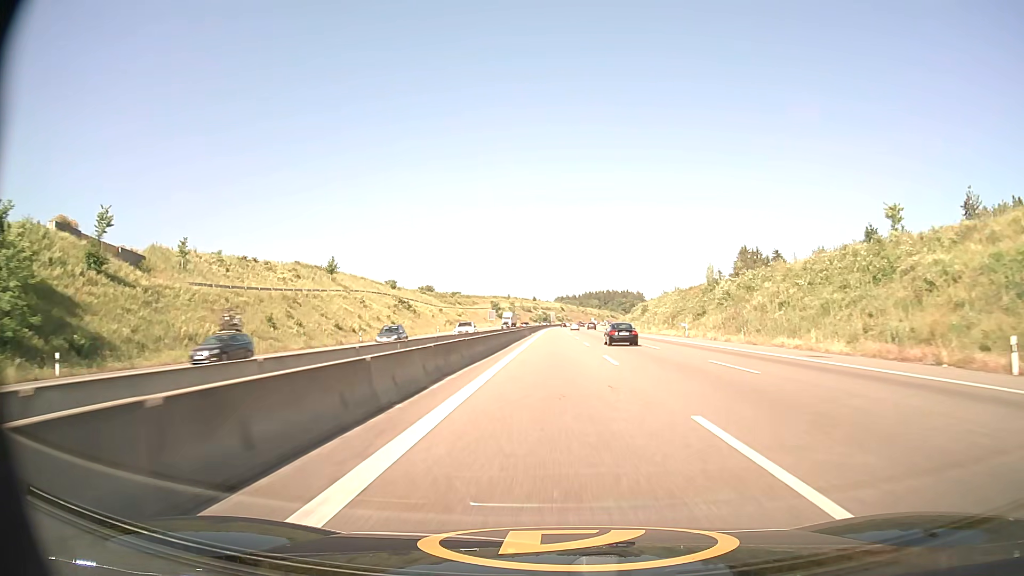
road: motorway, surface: asphalt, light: Day
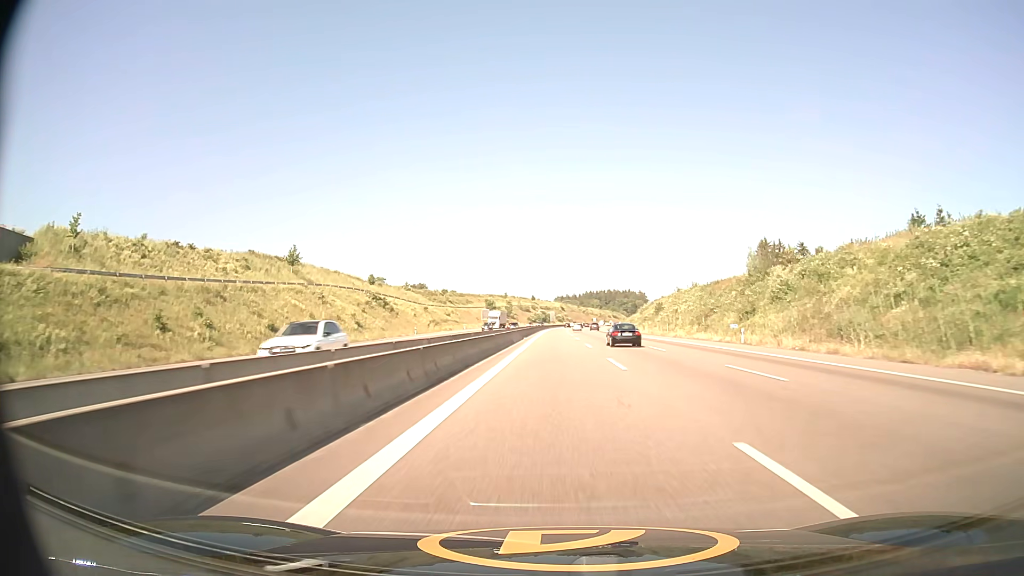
(0.0, +20.0) m; 0°
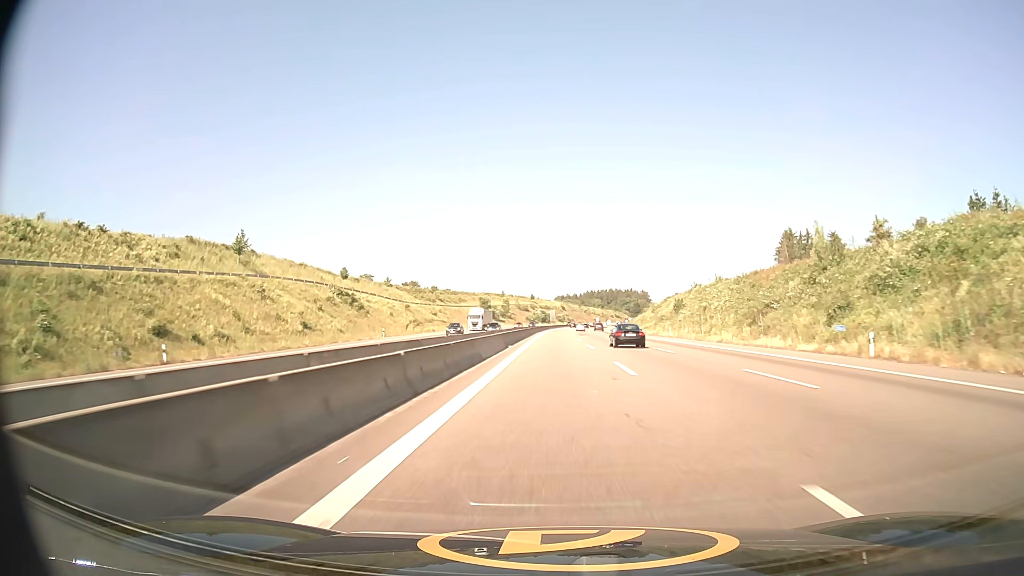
(0.0, +19.9) m; 0°
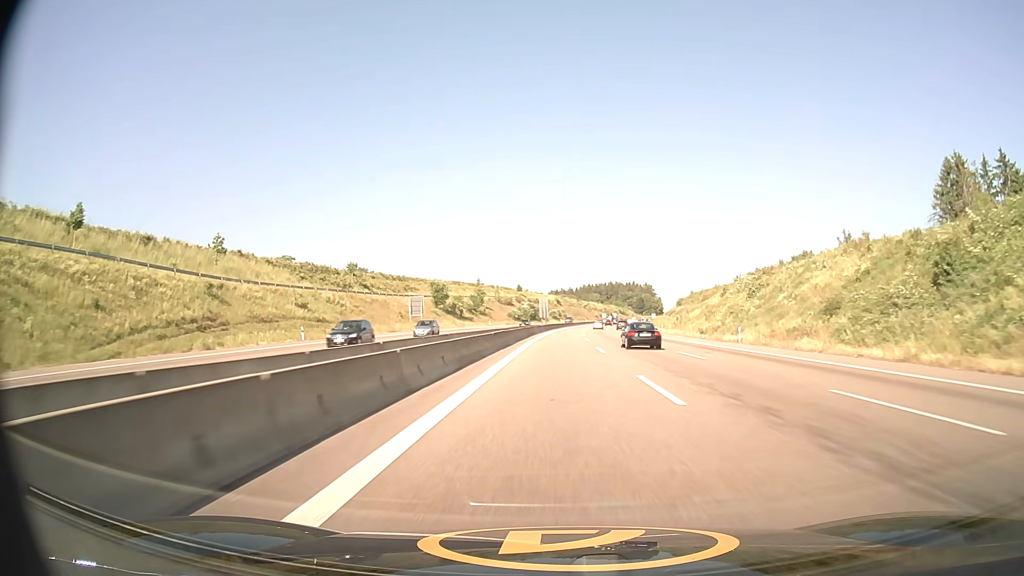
(+0.3, +77.8) m; +1°
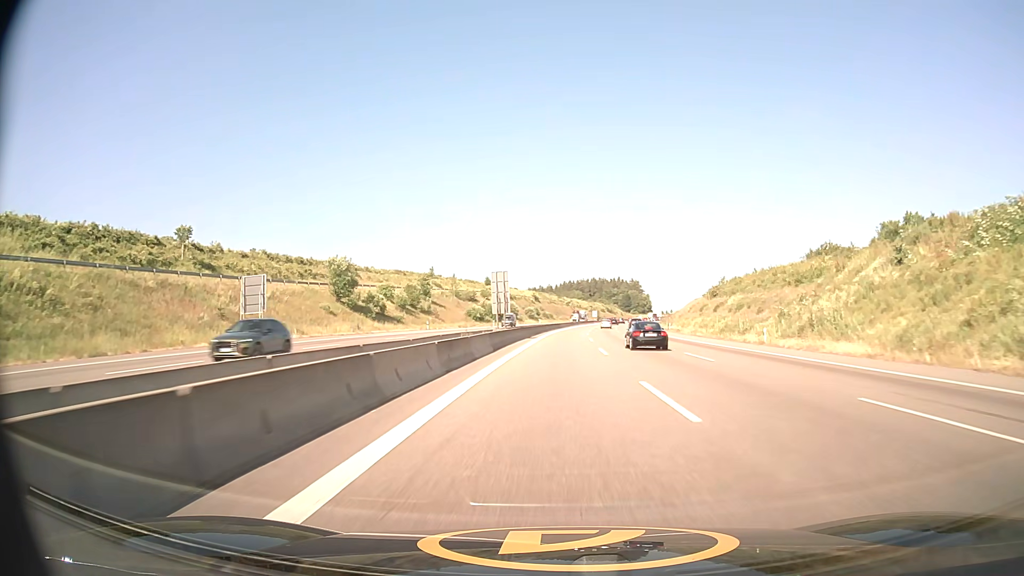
(+0.7, +55.2) m; +2°
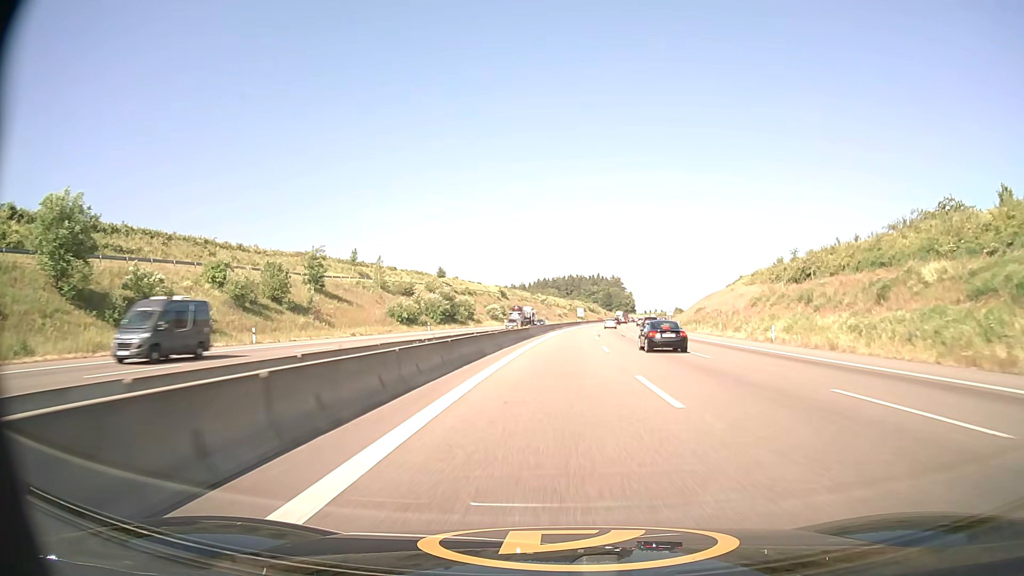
(+1.0, +52.0) m; +2°
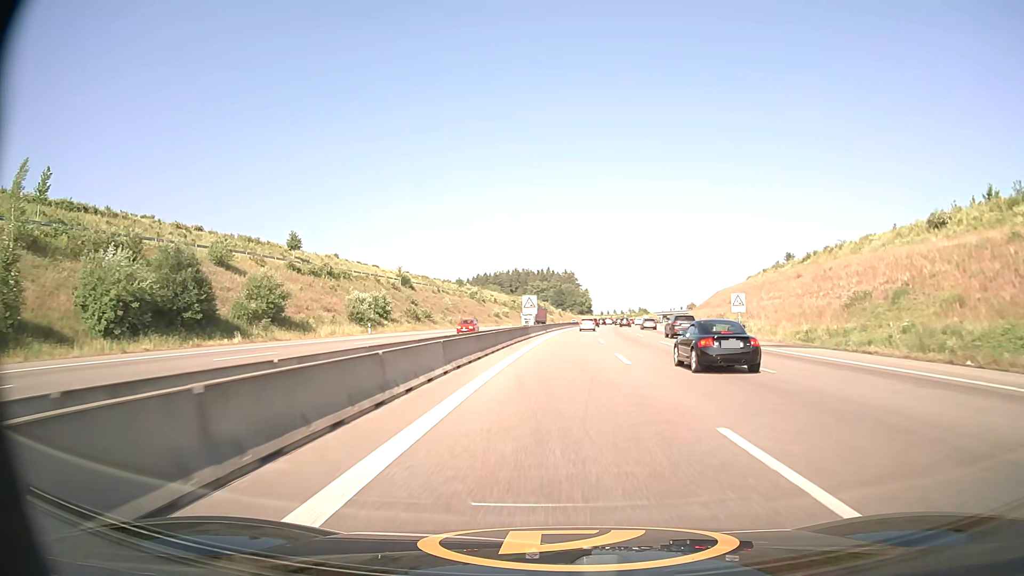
(+2.9, +78.9) m; +5°
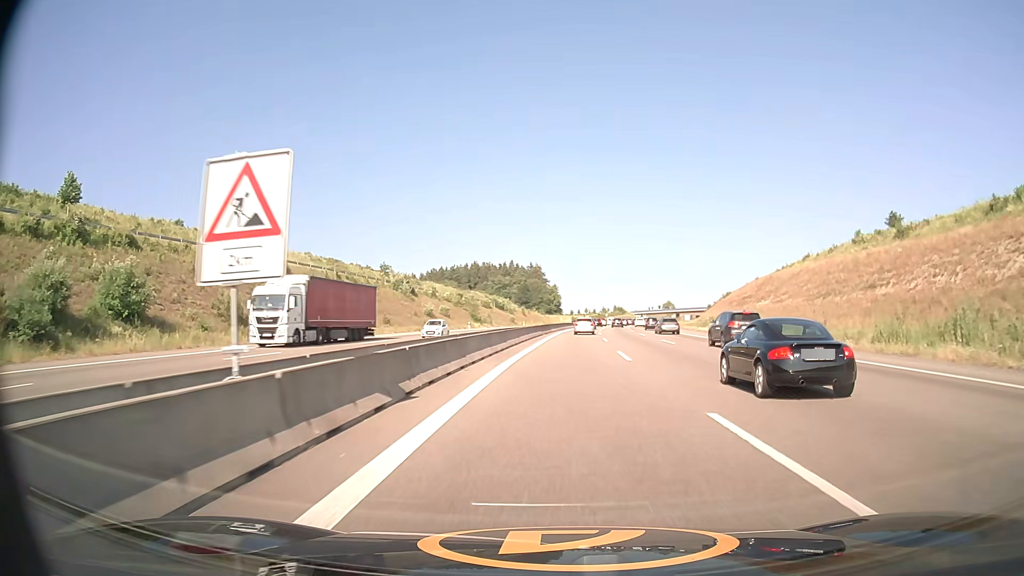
(+1.3, +51.7) m; +3°
(0, +10) (0, +20) (+1, +30) (+1, +40) (+1, +50) (+2, +60) (+3, +70) (+4, +80) (+5, +90) (+5, +100) m
